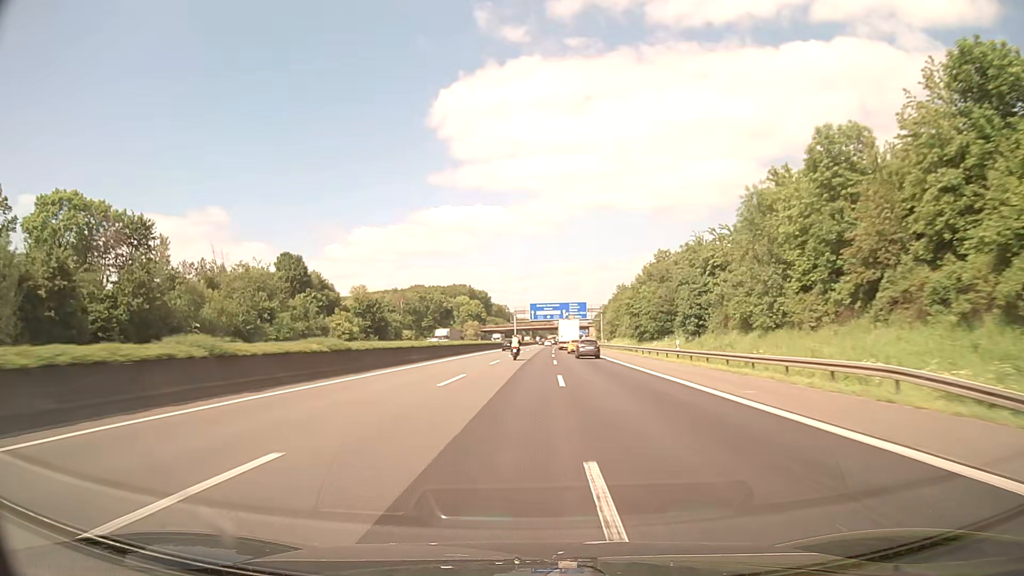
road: motorway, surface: asphalt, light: Day
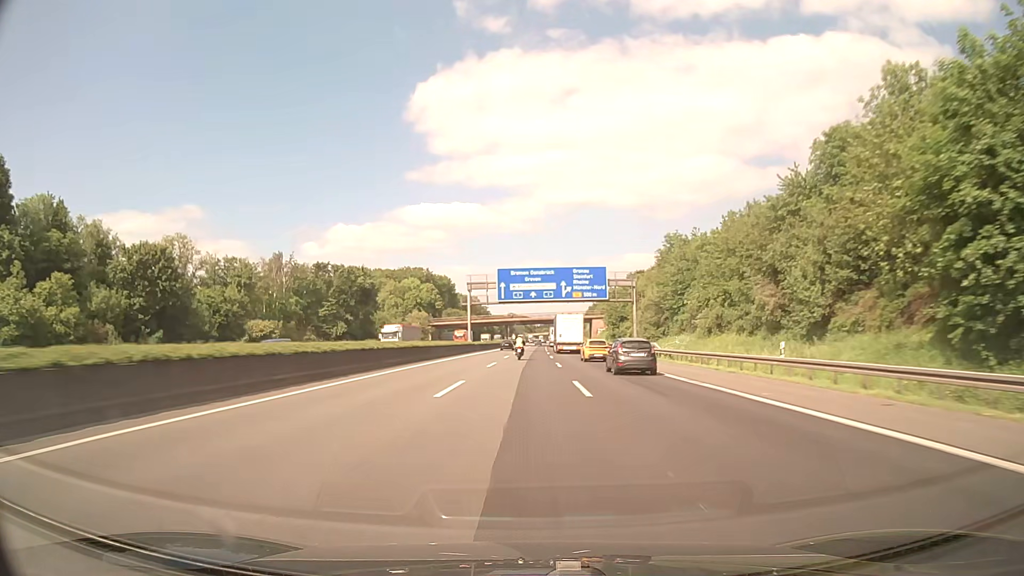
(+1.3, +75.6) m; +2°
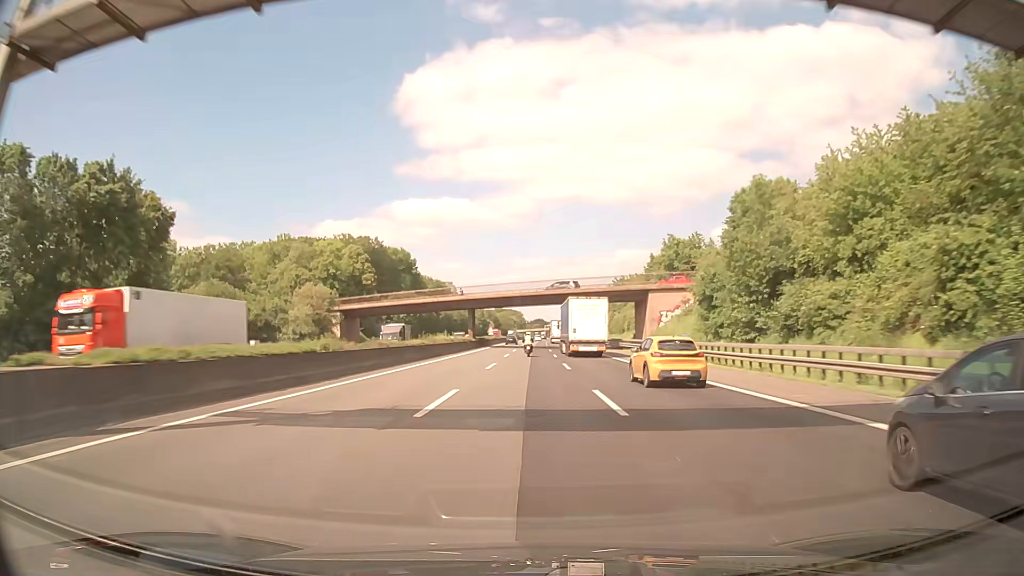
(+0.4, +76.0) m; +1°
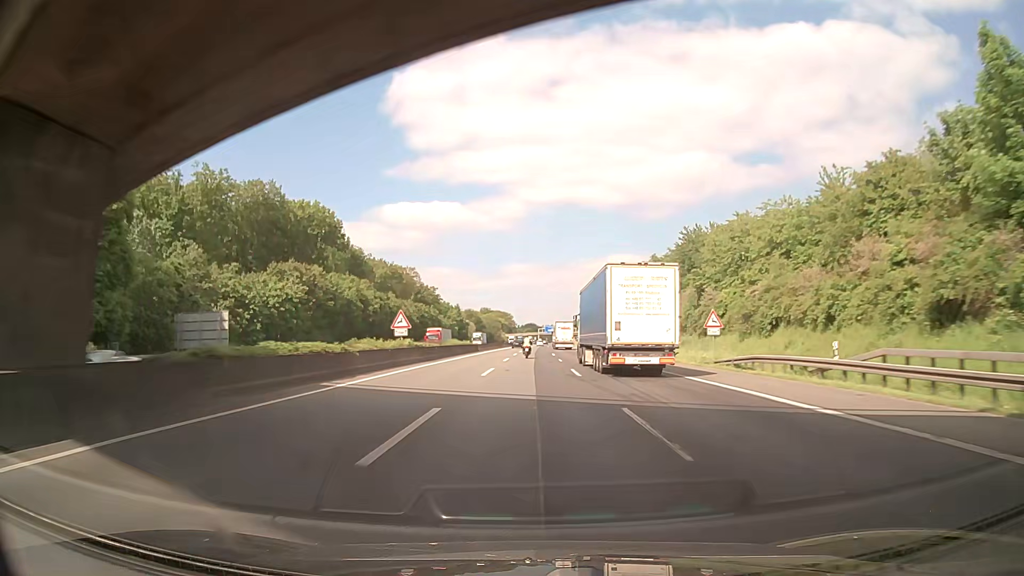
(+0.6, +76.1) m; +1°
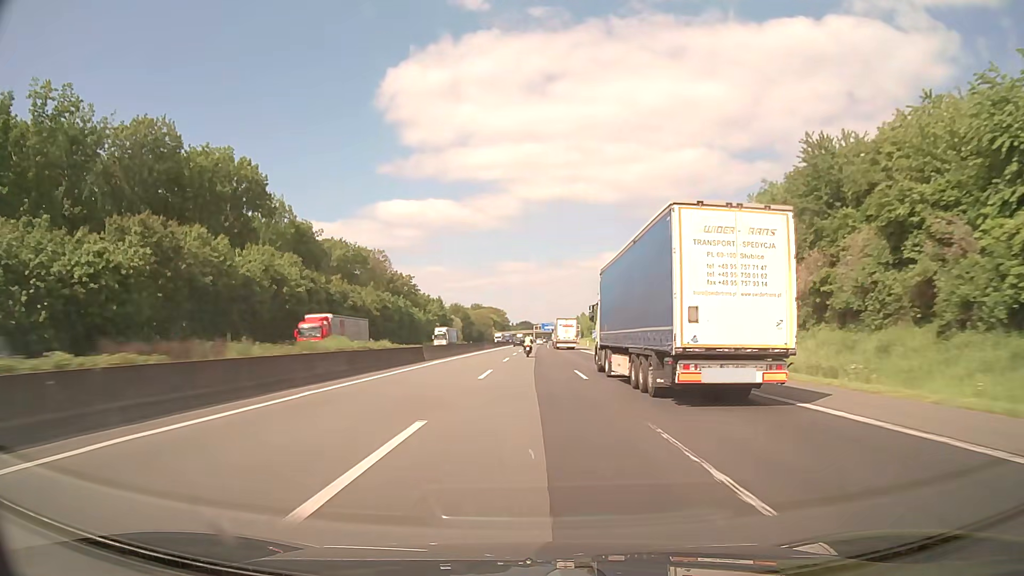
(+0.4, +38.0) m; 0°
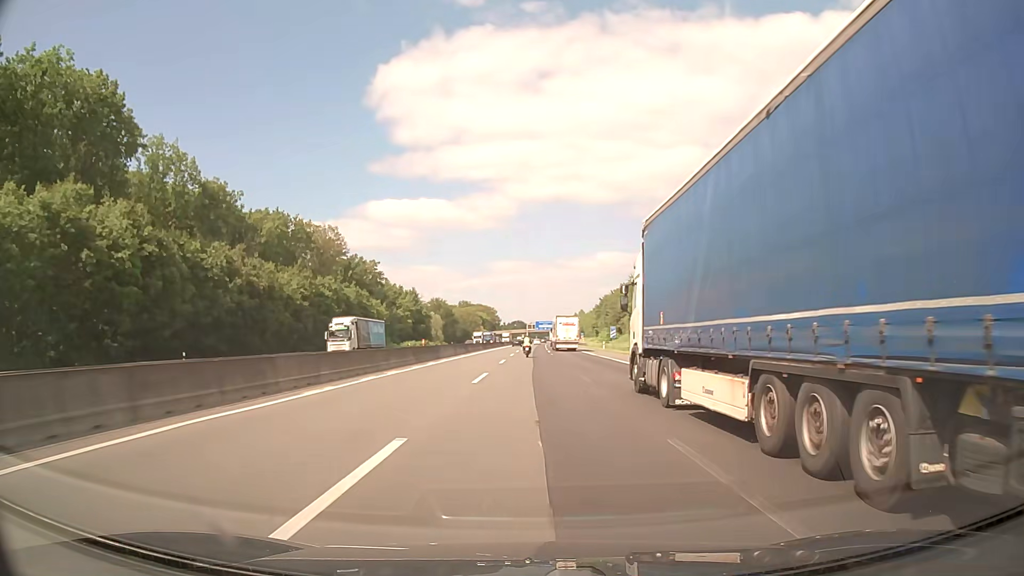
(+0.2, +38.0) m; +1°
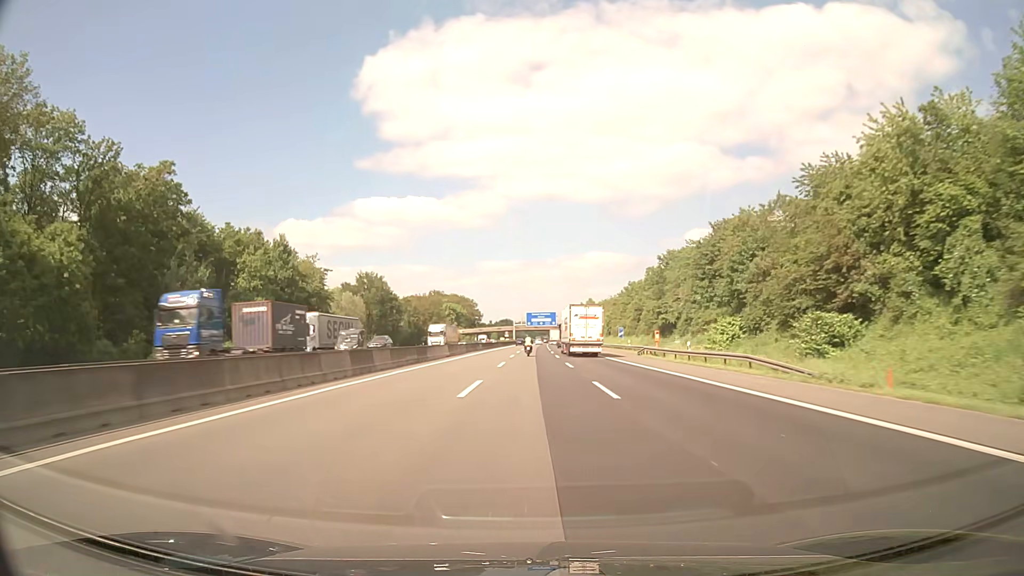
(+0.6, +95.0) m; +1°
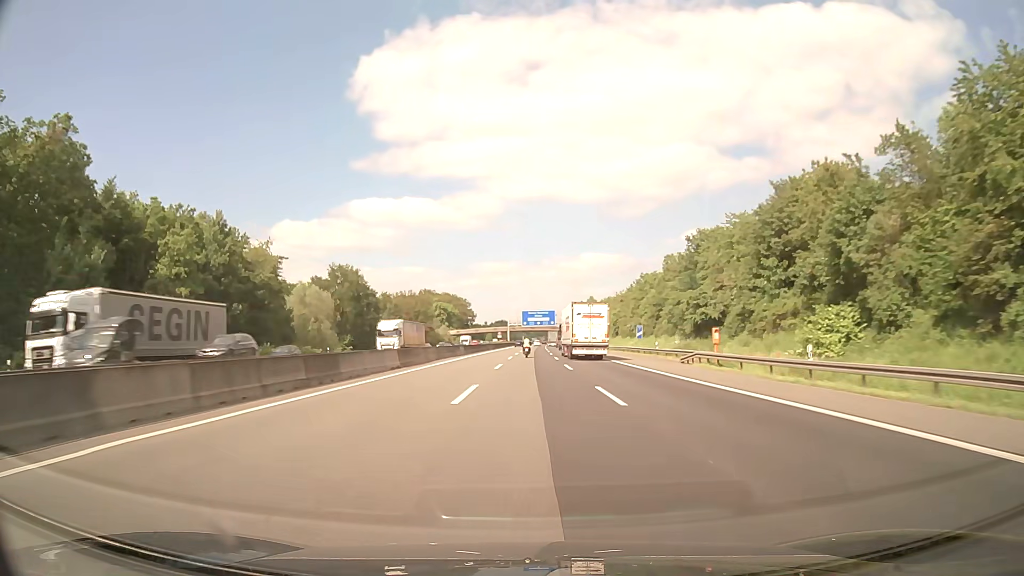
(0.0, +19.0) m; 0°
(0, +10) (0, +20) (0, +30) (0, +40) (0, +50) (0, +60) (+1, +70) (+1, +80) (+1, +90) (+1, +100) m
